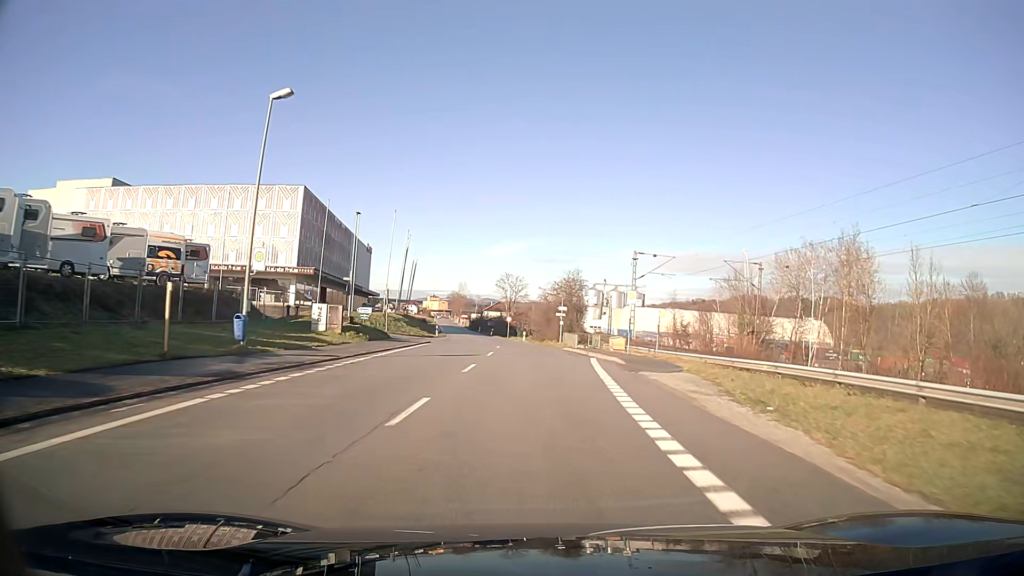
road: unclassified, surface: asphalt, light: Day
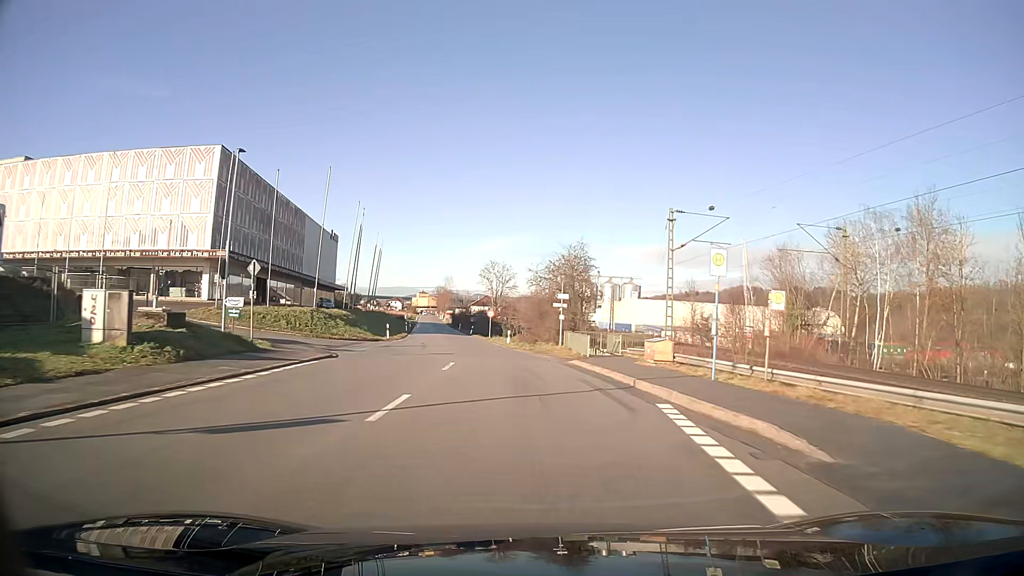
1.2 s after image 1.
(+0.1, +18.2) m; 0°
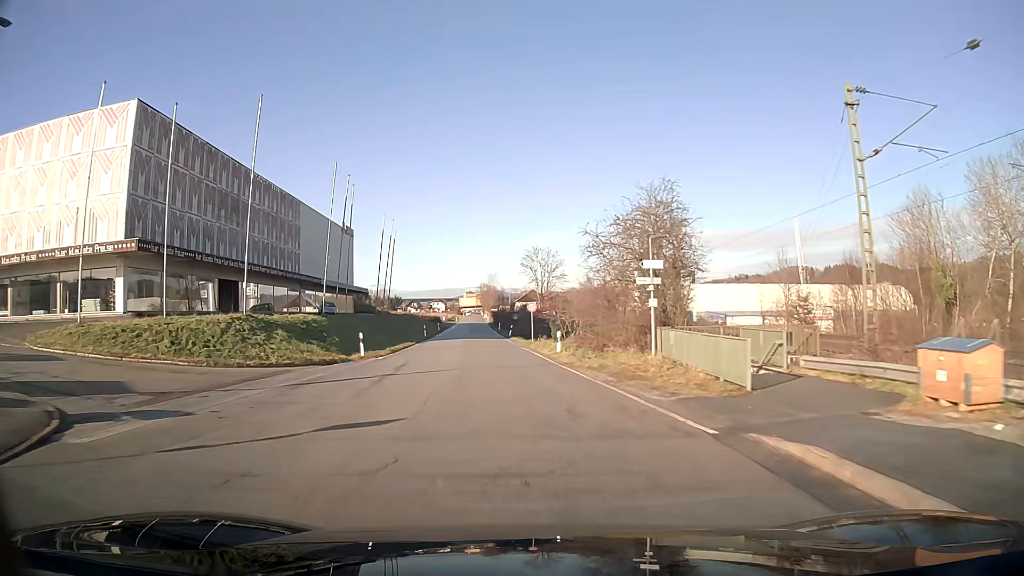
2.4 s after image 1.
(-0.6, +18.3) m; -4°
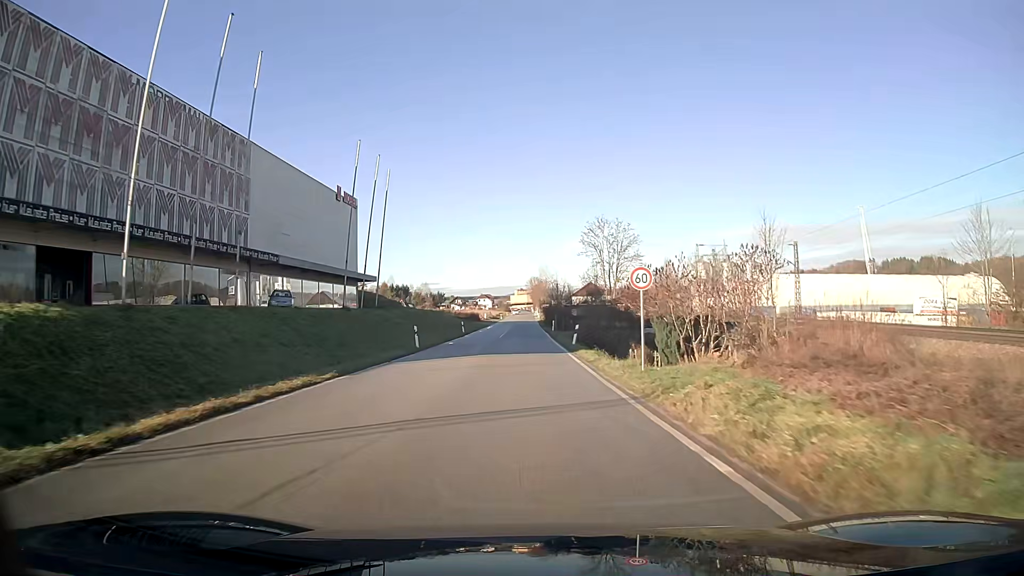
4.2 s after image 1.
(-1.2, +27.5) m; -4°
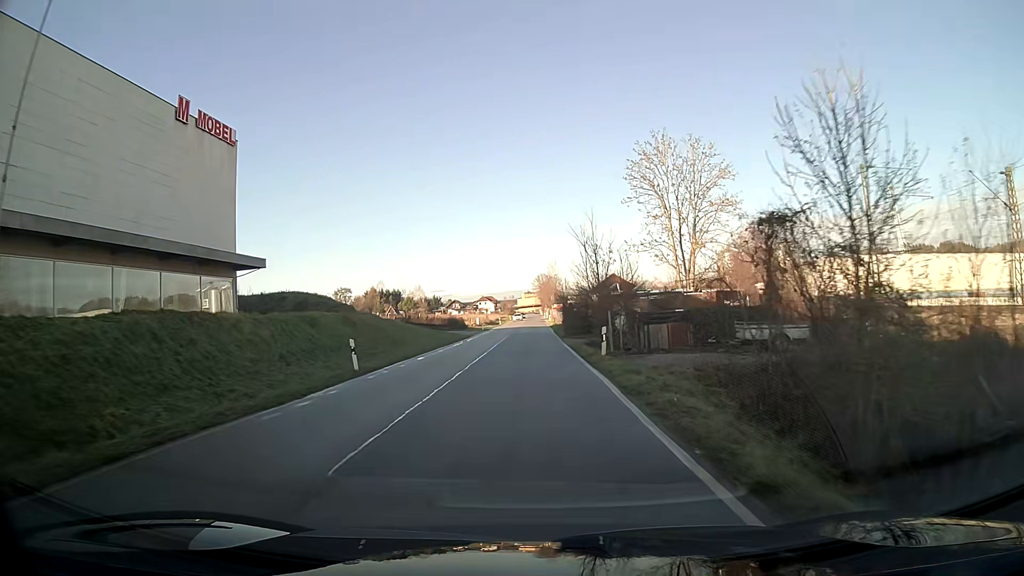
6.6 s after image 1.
(-0.2, +36.7) m; -1°
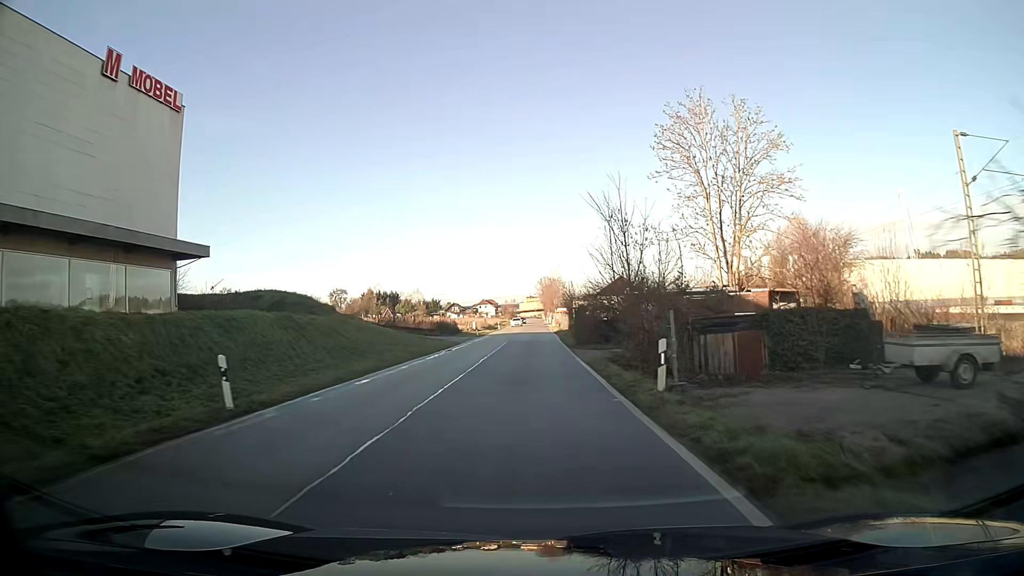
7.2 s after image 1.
(0.0, +9.1) m; 0°
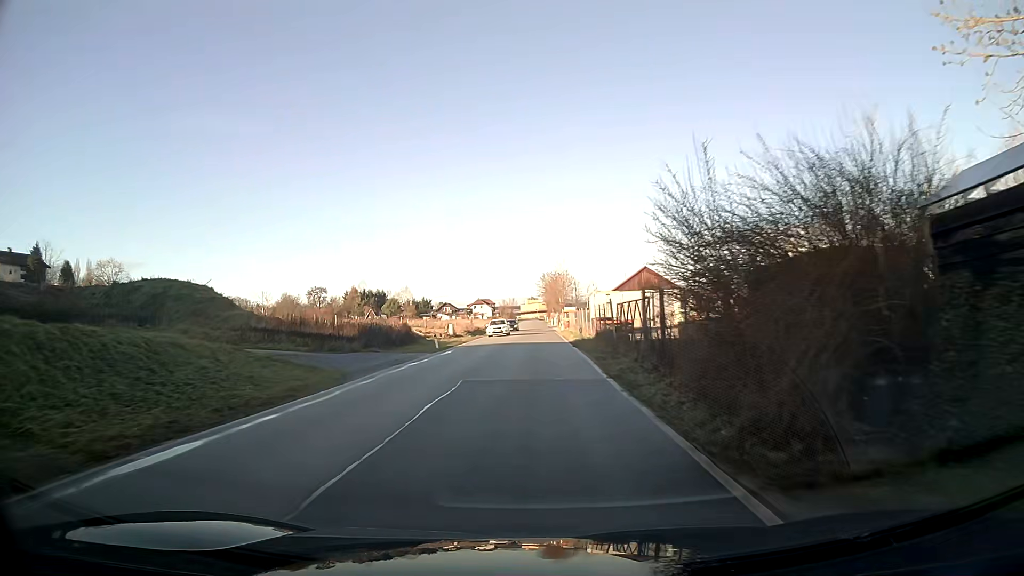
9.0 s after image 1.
(-0.1, +27.3) m; 0°
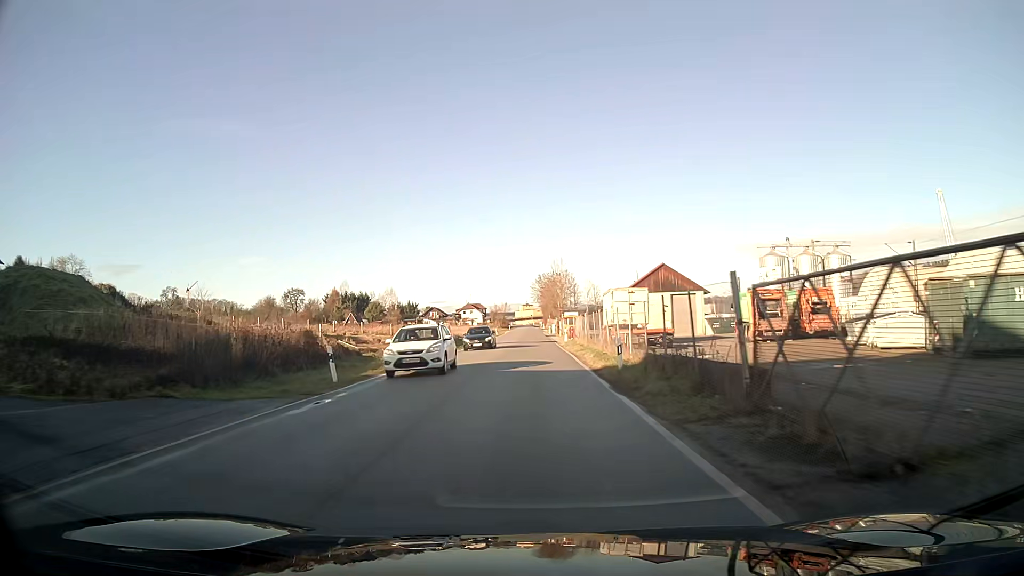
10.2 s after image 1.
(0.0, +18.2) m; 0°
